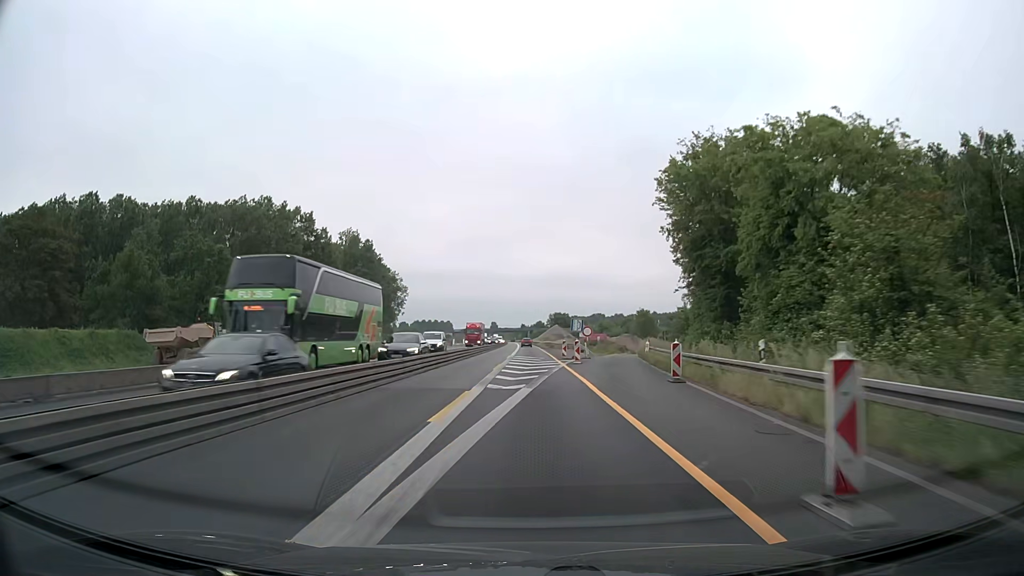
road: motorway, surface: asphalt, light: Day
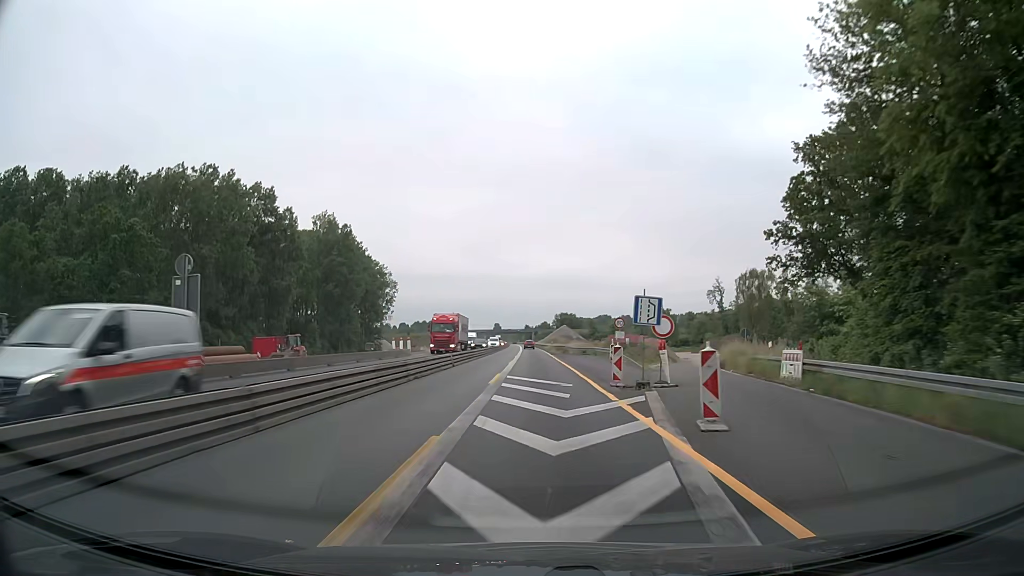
(-0.2, +25.8) m; -1°
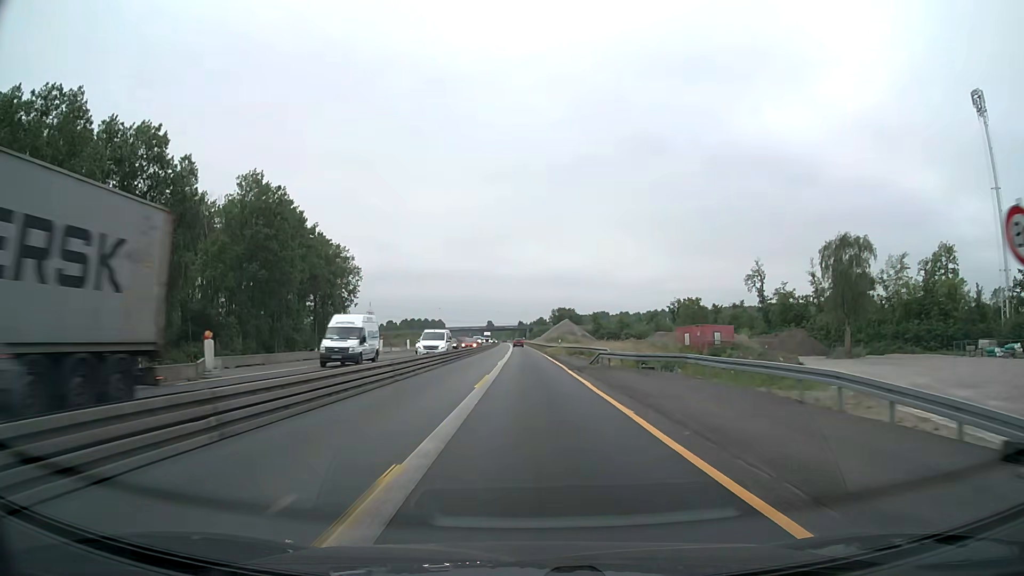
(+0.3, +38.7) m; +1°
(0, +10) (0, +20) (0, +30) (0, +40) (0, +50) (0, +60) (0, +70) (0, +80) (0, +90) (-1, +100) m
